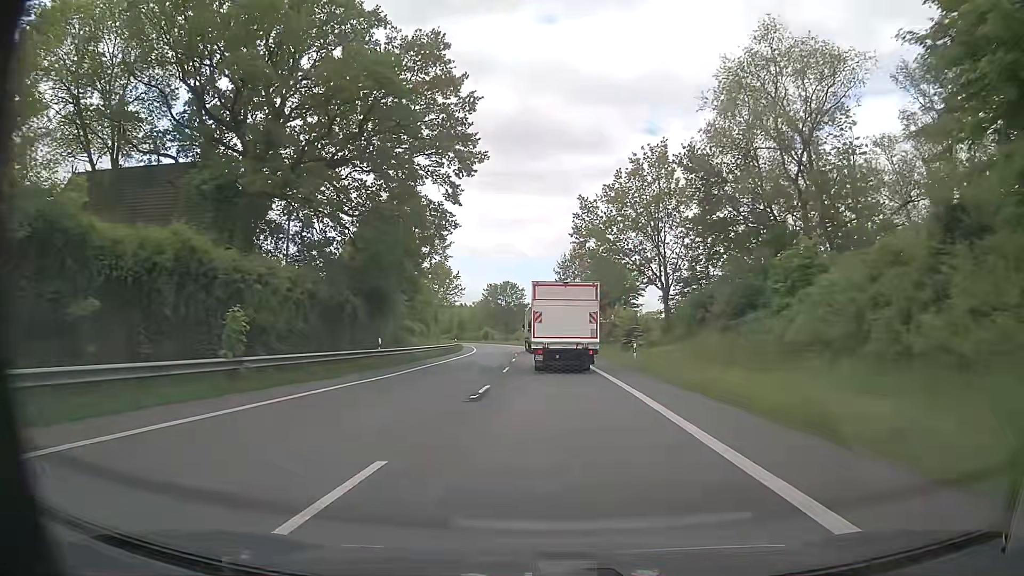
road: primary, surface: asphalt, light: Day
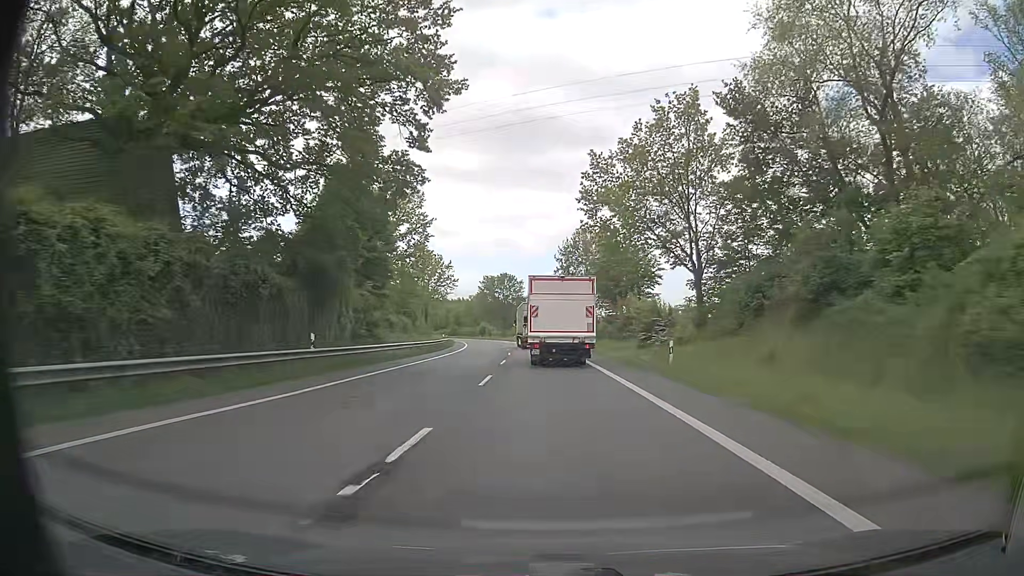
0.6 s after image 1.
(+0.1, +9.8) m; 0°
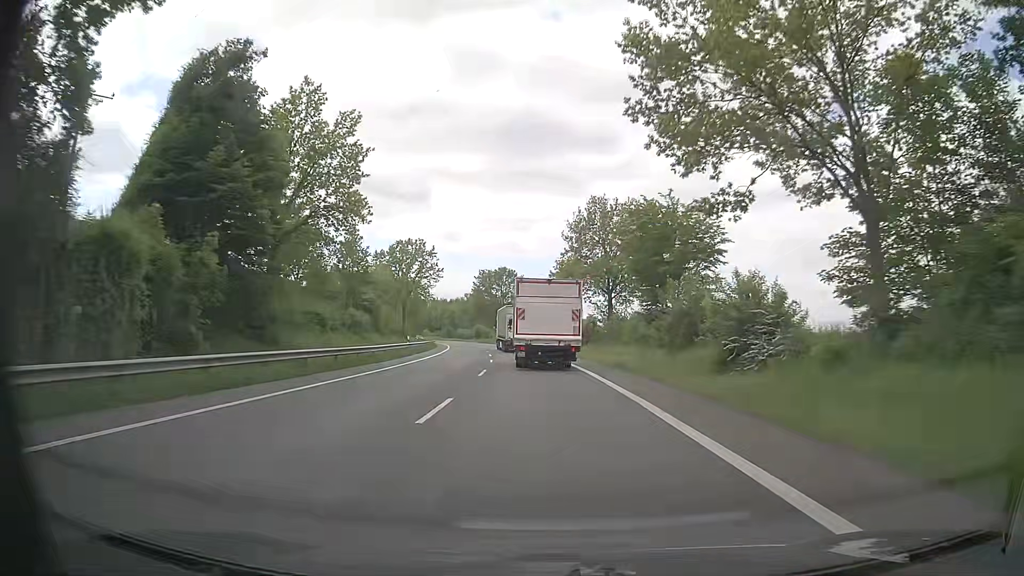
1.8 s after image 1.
(0.0, +19.7) m; -1°
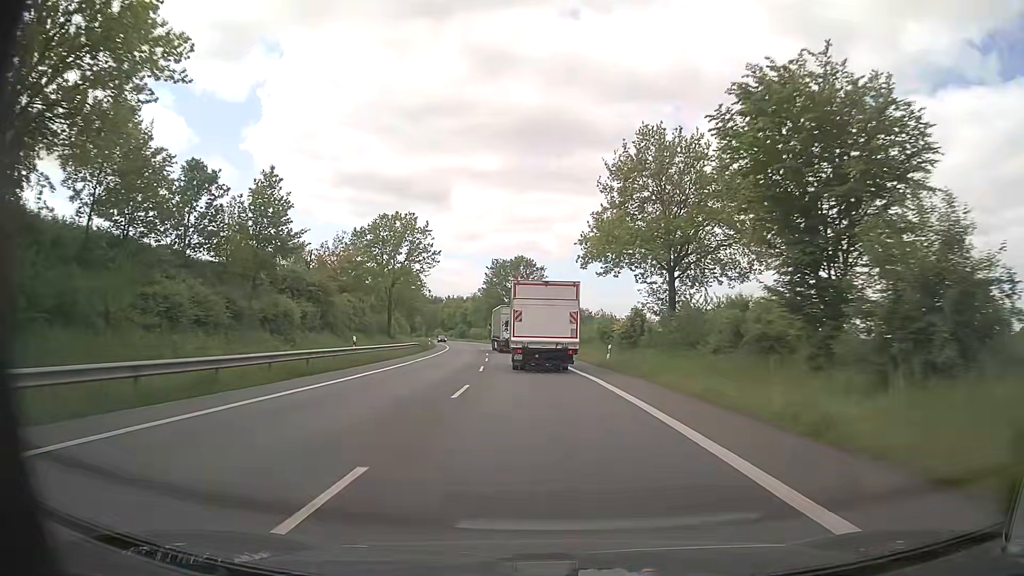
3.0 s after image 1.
(-0.1, +19.7) m; -1°
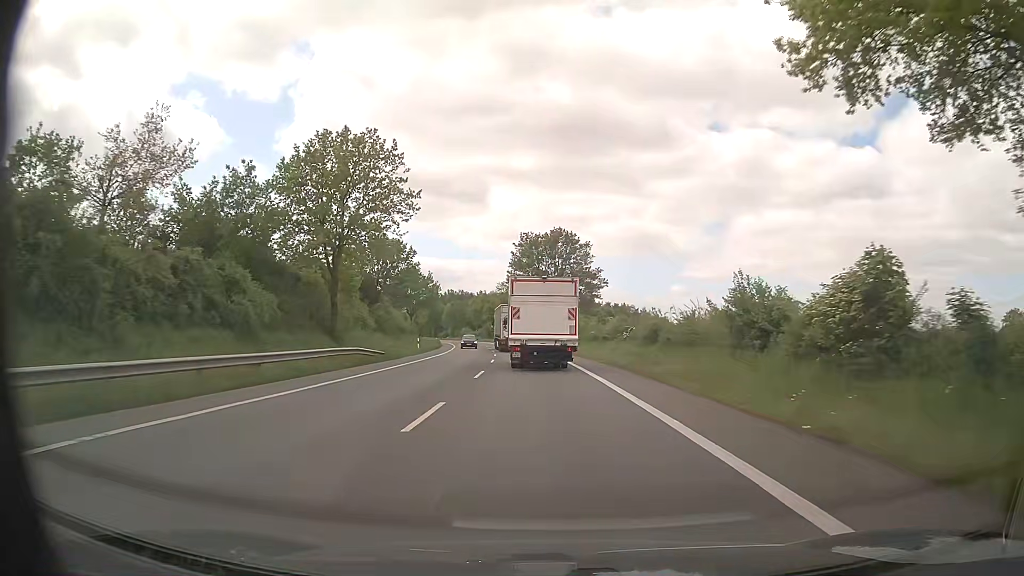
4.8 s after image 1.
(-1.2, +29.6) m; -4°
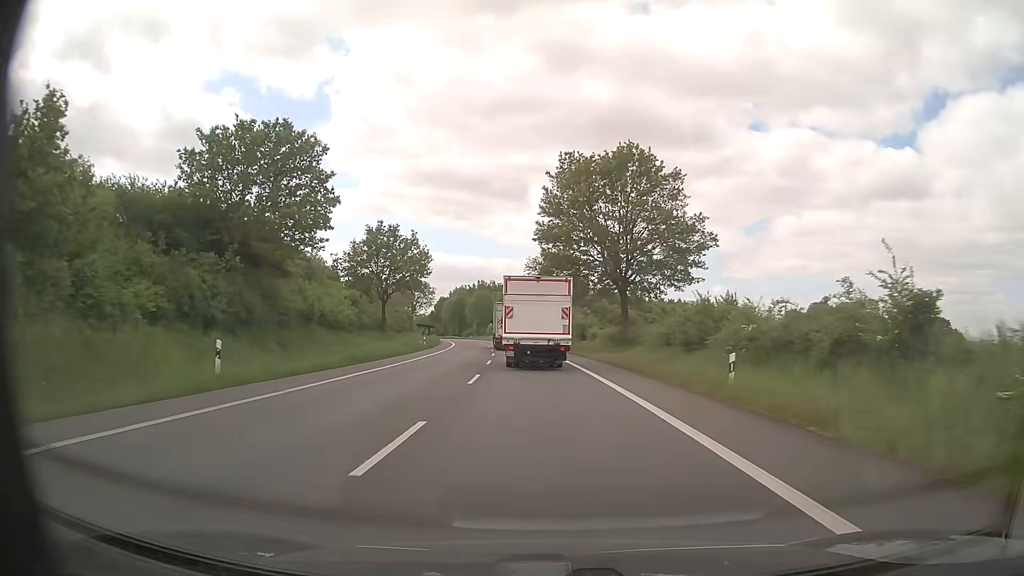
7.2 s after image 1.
(-1.3, +39.5) m; -4°
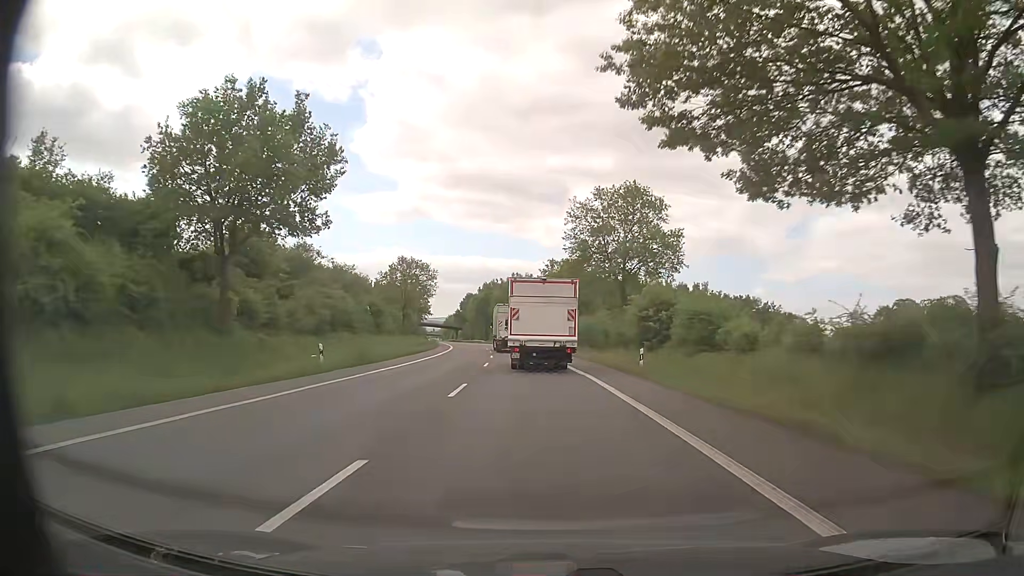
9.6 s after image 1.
(-1.1, +39.6) m; -4°
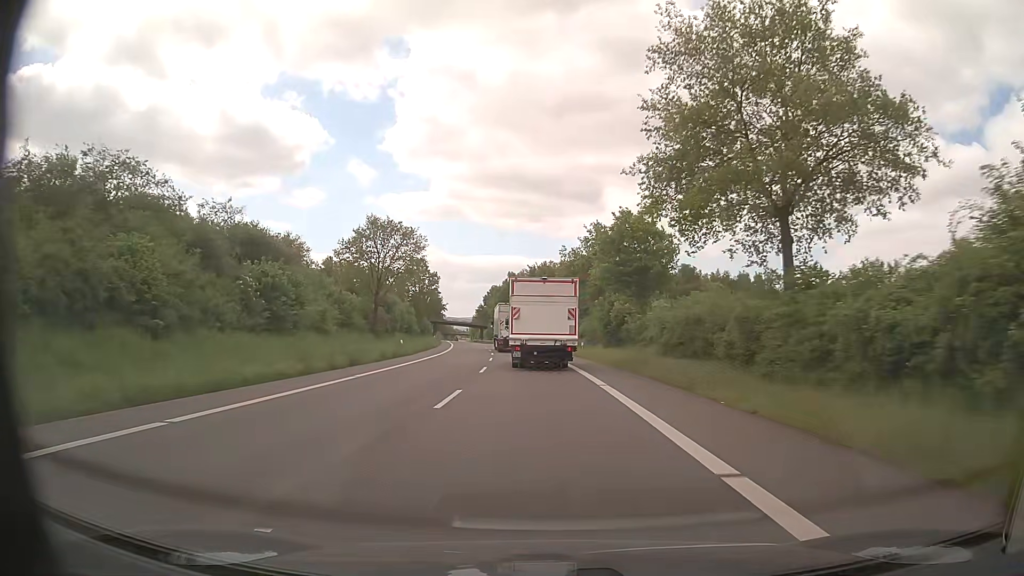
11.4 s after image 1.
(-0.7, +29.9) m; -3°
(0, +10) (0, +20) (-1, +30) (-1, +40) (-2, +50) (-3, +60) (-4, +70) (-6, +80) (-7, +90) (-8, +100) m
